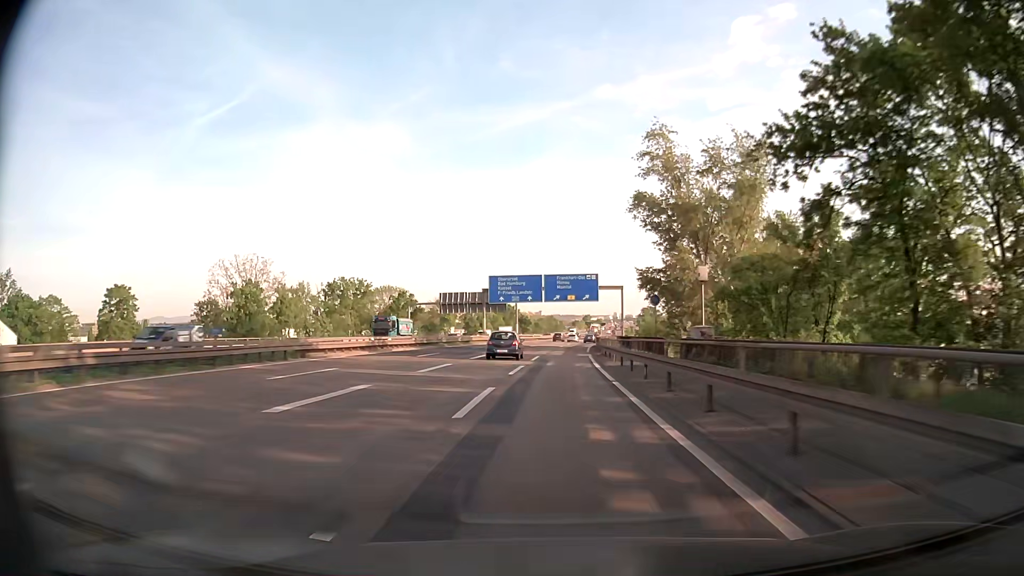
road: motorway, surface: asphalt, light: Day
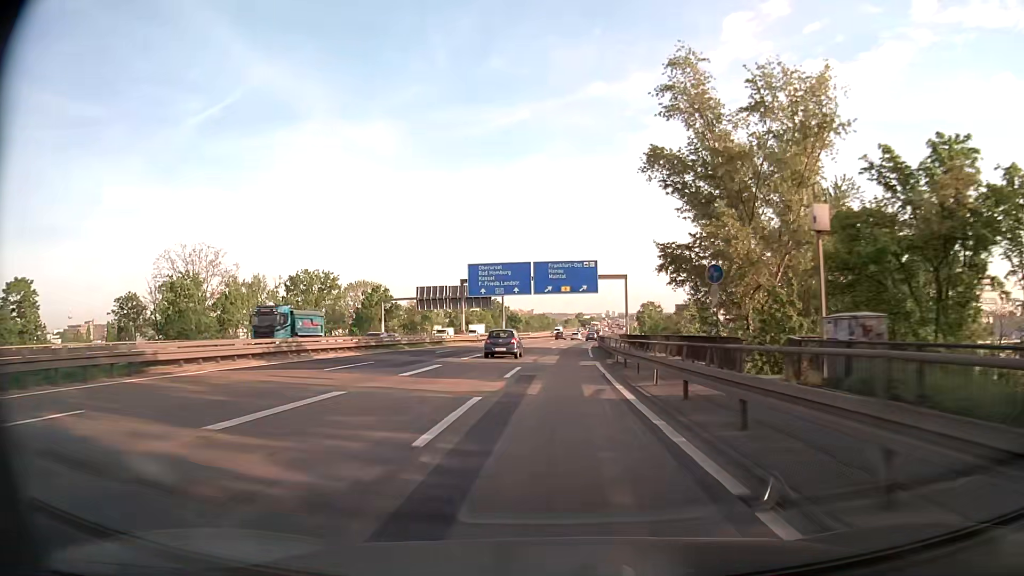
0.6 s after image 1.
(0.0, +14.3) m; 0°
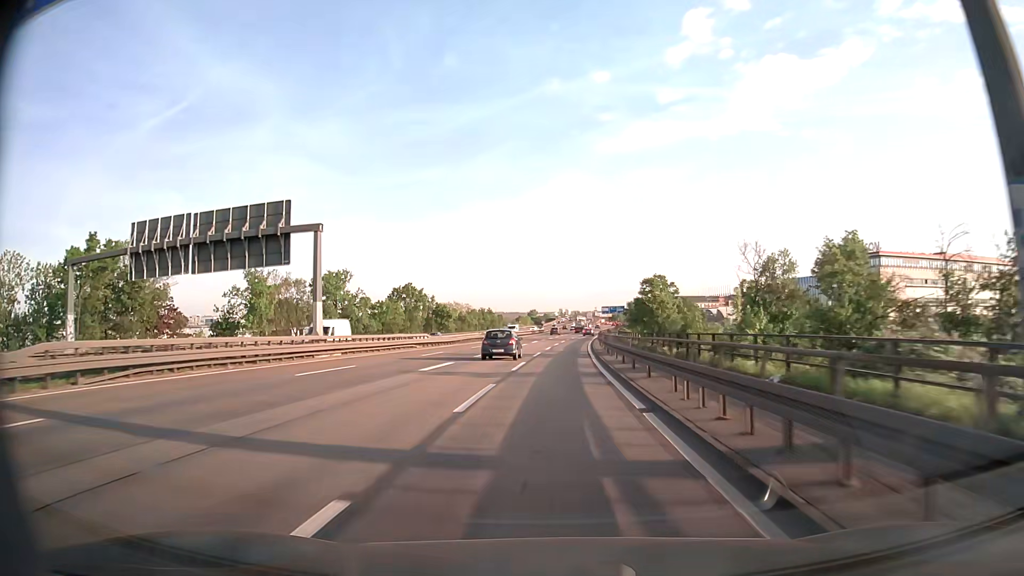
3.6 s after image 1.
(+2.4, +70.6) m; +4°
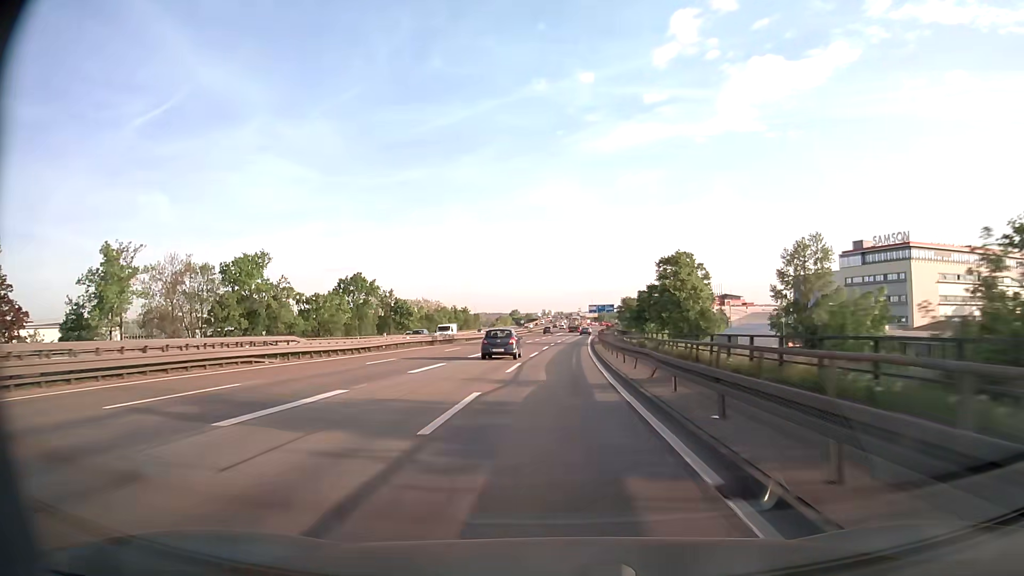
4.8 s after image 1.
(+0.3, +27.9) m; +1°
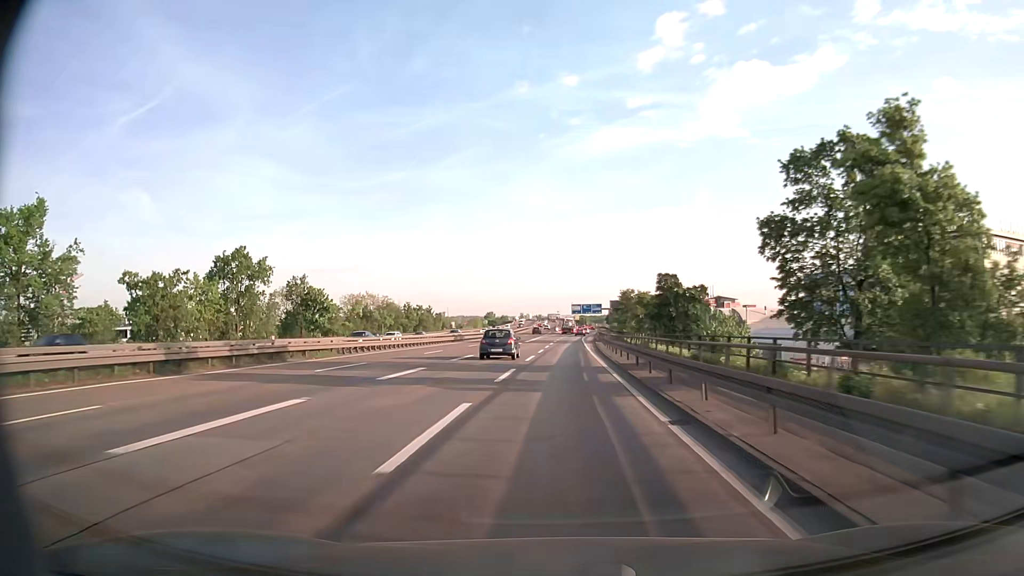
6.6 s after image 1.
(+0.6, +41.5) m; +2°
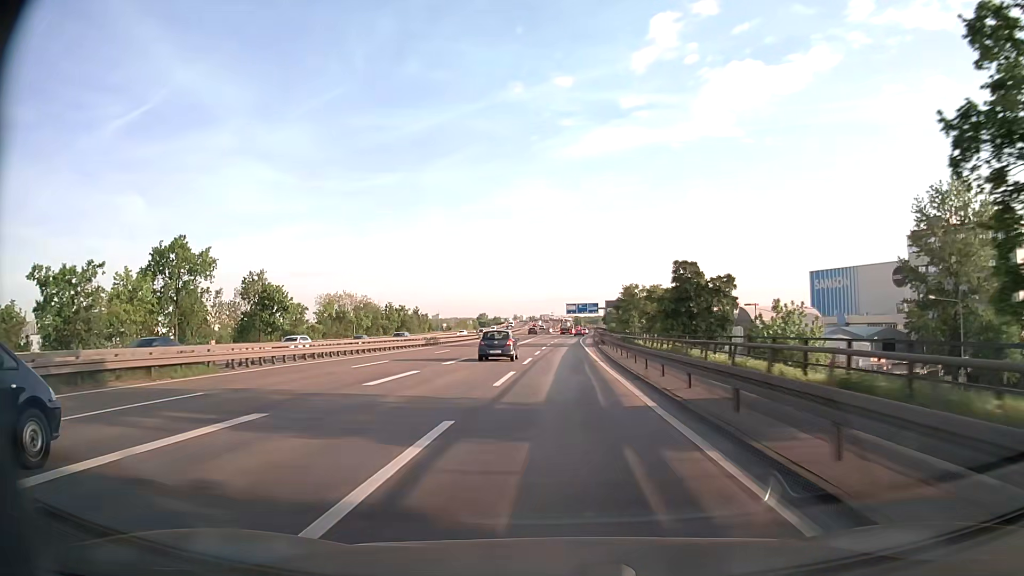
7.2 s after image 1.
(+0.1, +13.8) m; 0°
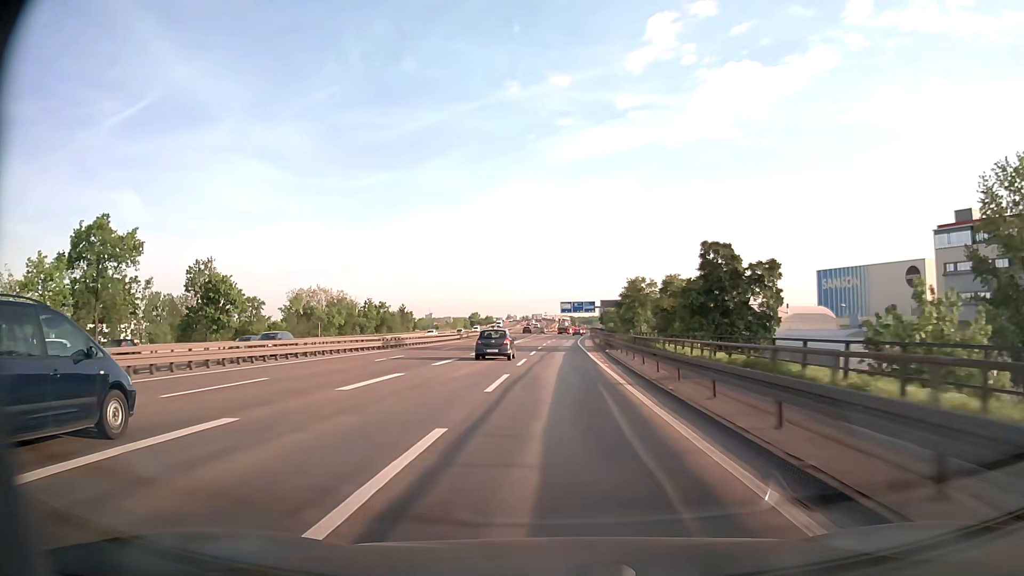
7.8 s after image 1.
(+0.1, +13.8) m; +1°
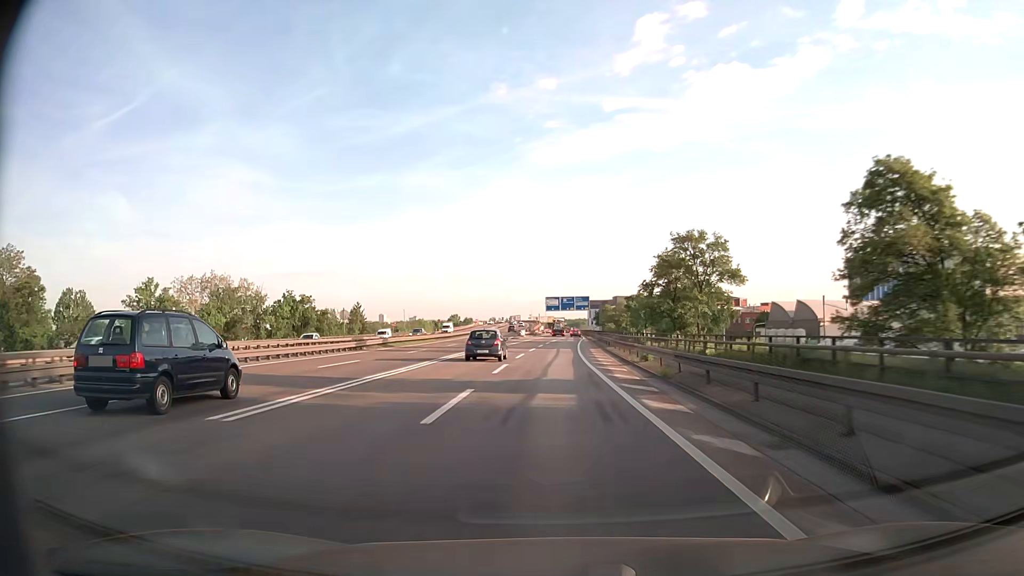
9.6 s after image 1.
(+0.4, +41.2) m; +1°
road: motorway_link
